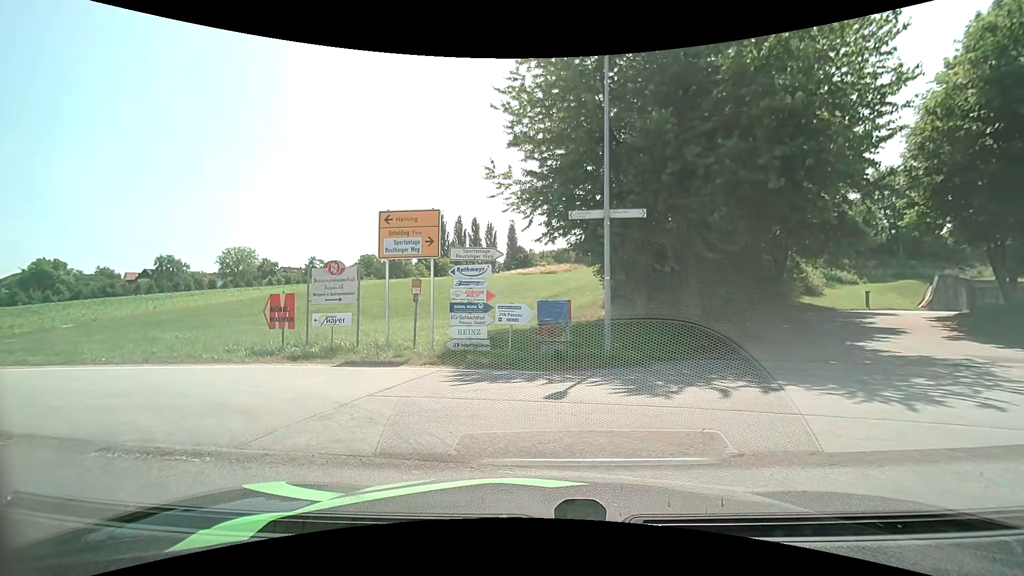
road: unclassified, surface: asphalt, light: Day
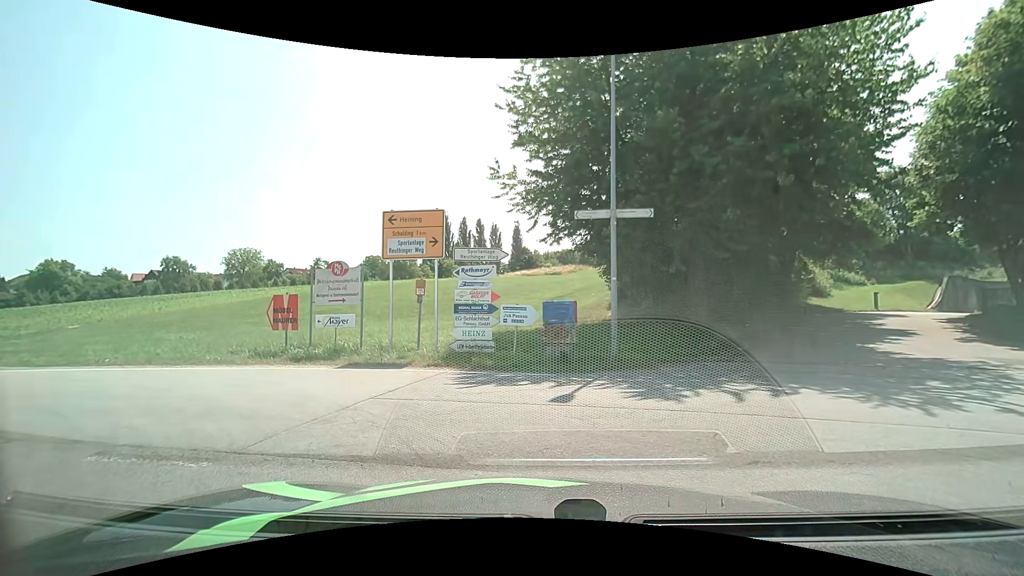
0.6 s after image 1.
(0.0, +0.2) m; 0°
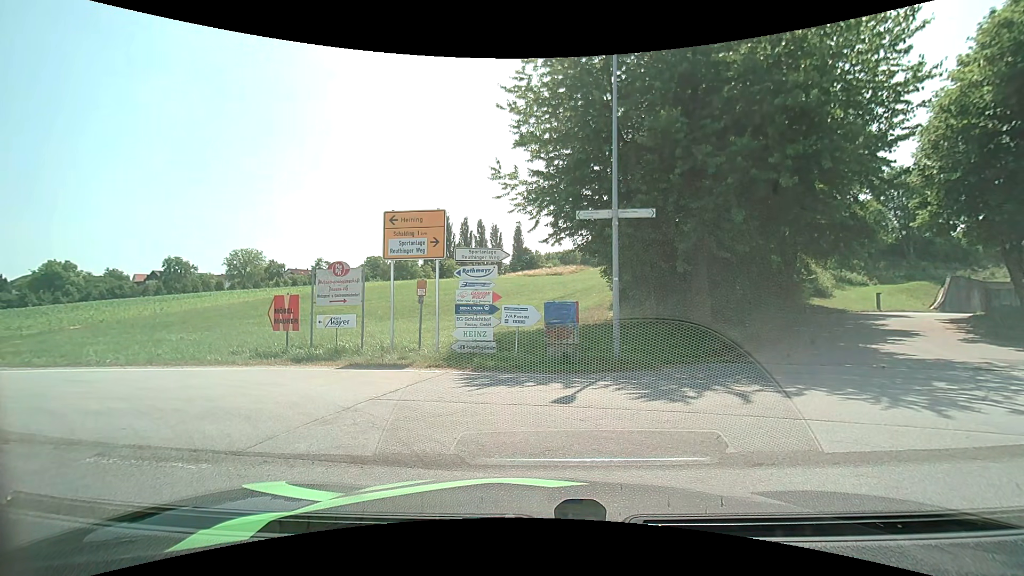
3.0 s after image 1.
(0.0, +0.1) m; 0°
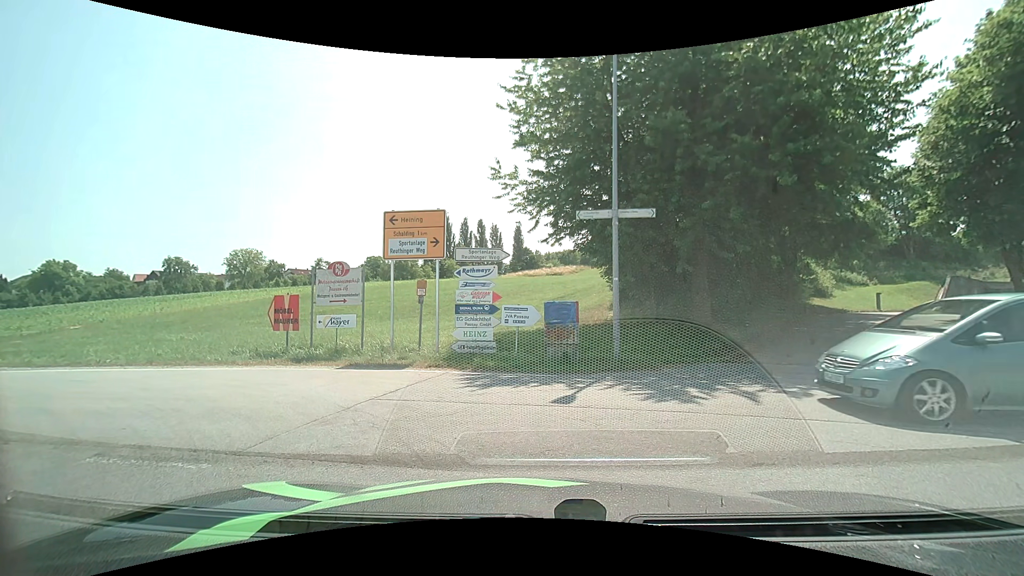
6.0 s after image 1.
(0.0, 0.0) m; 0°
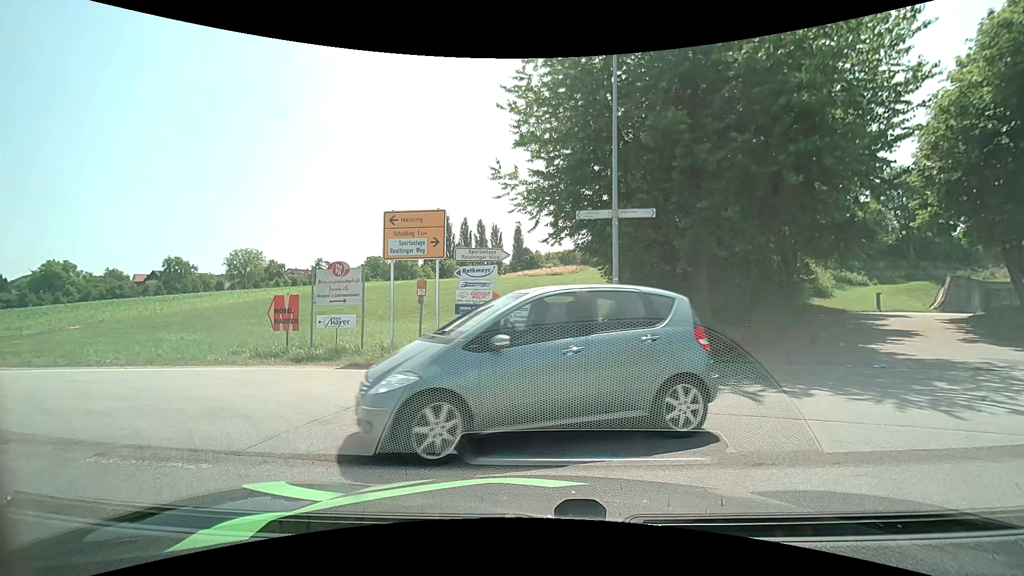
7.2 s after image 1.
(0.0, 0.0) m; 0°
(-4, +9) (-13, +13) (-23, +14) (-33, +15) (-43, +15) (-53, +15) (-63, +14) (-73, +13) (-83, +12) (-93, +10) m
